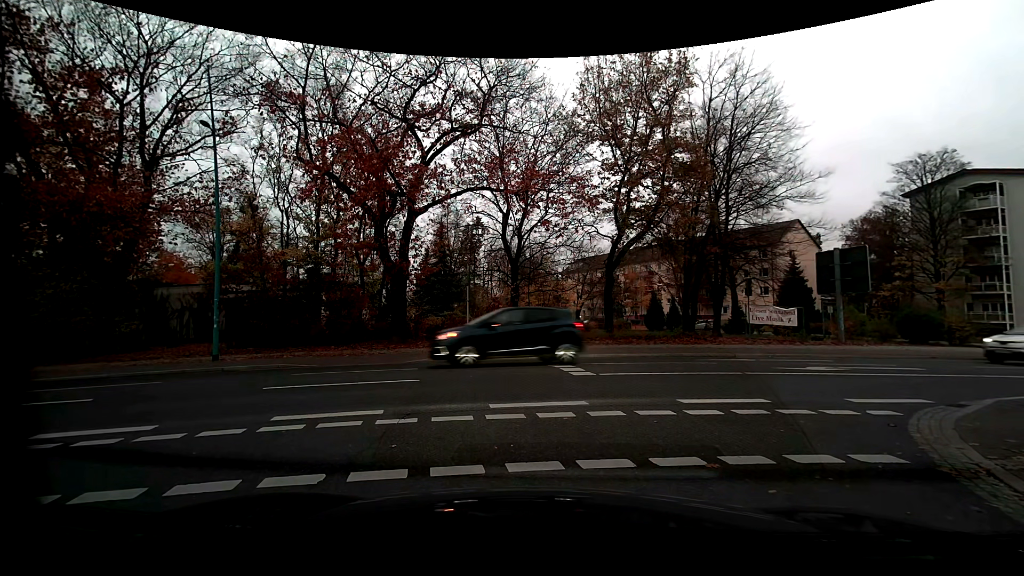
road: residential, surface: asphalt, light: Day
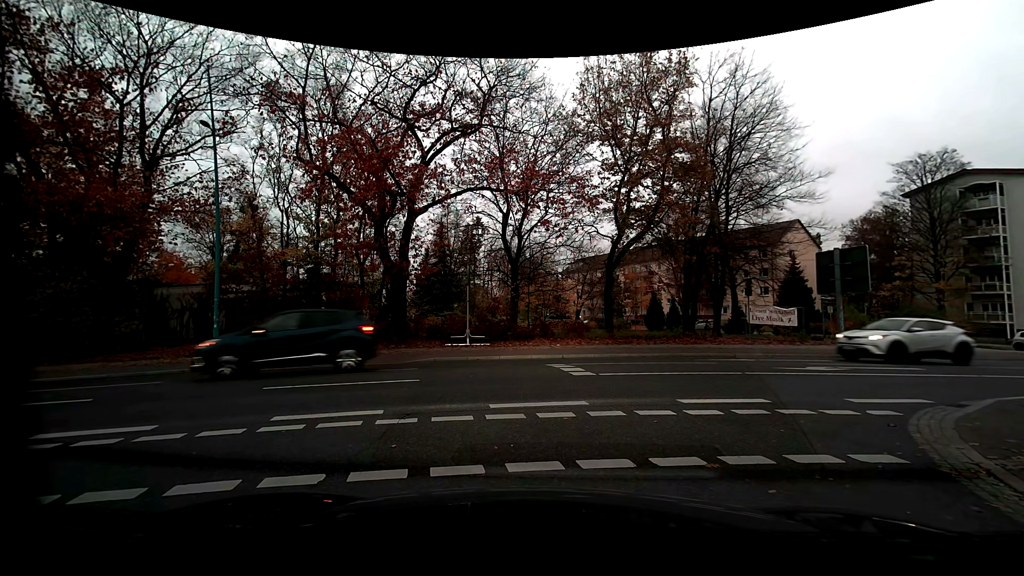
(0.0, 0.0) m; 0°
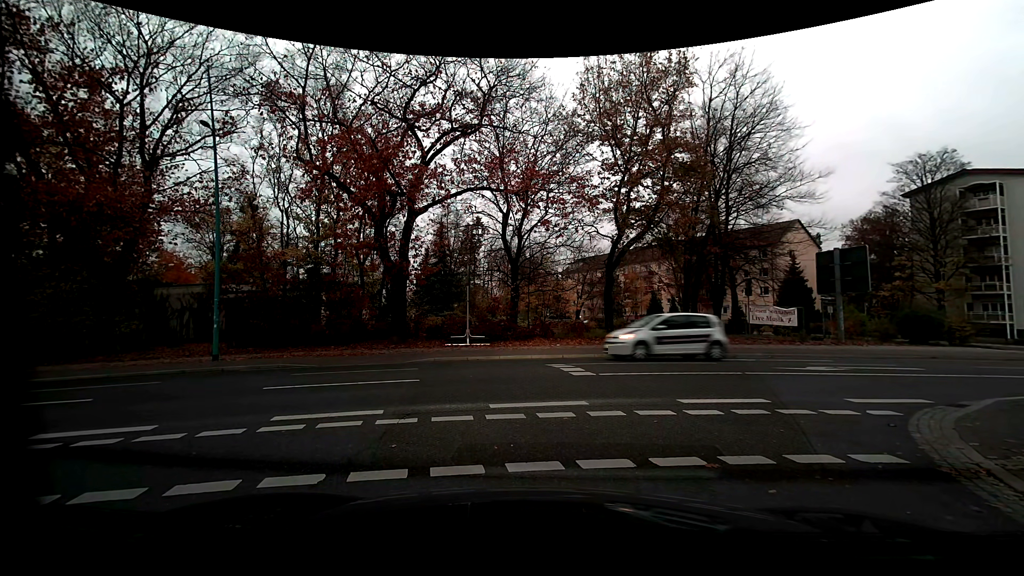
(0.0, 0.0) m; 0°
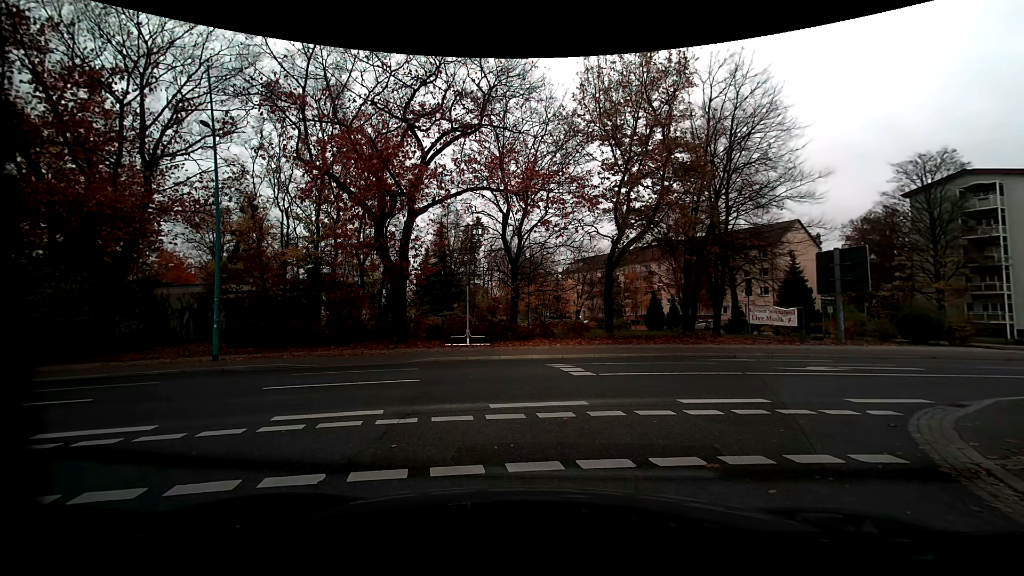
(0.0, 0.0) m; 0°
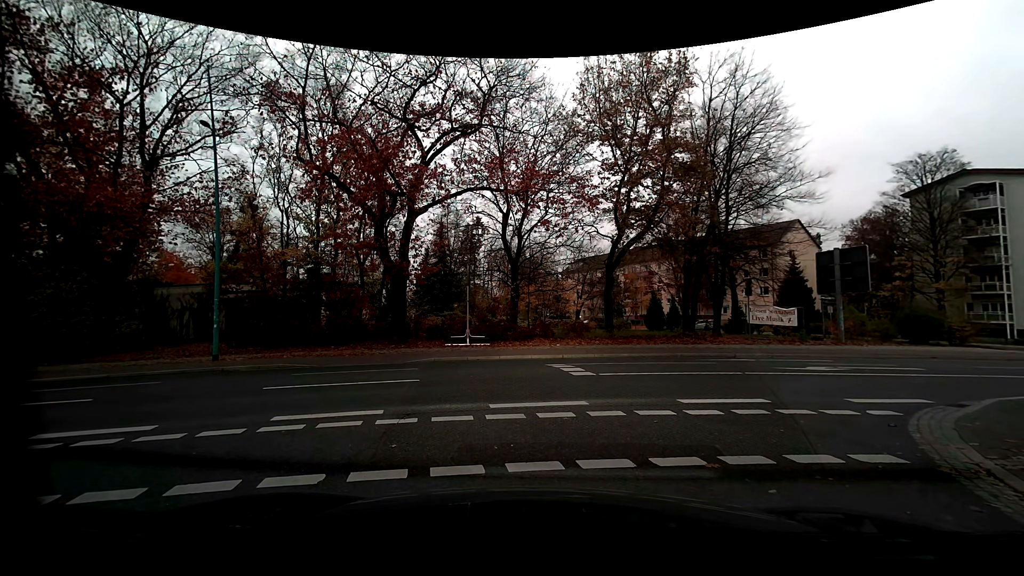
(0.0, 0.0) m; 0°
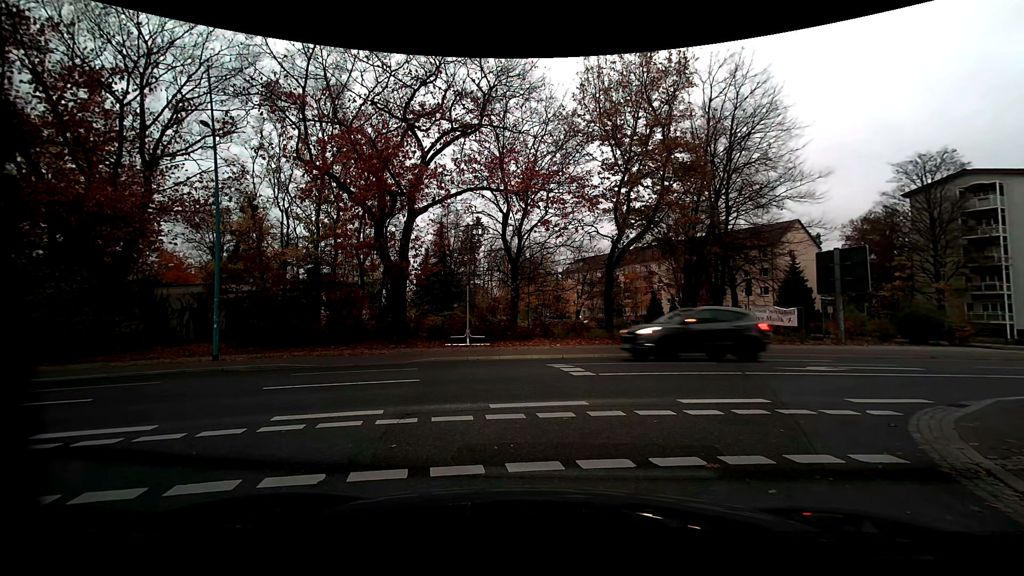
(0.0, 0.0) m; 0°
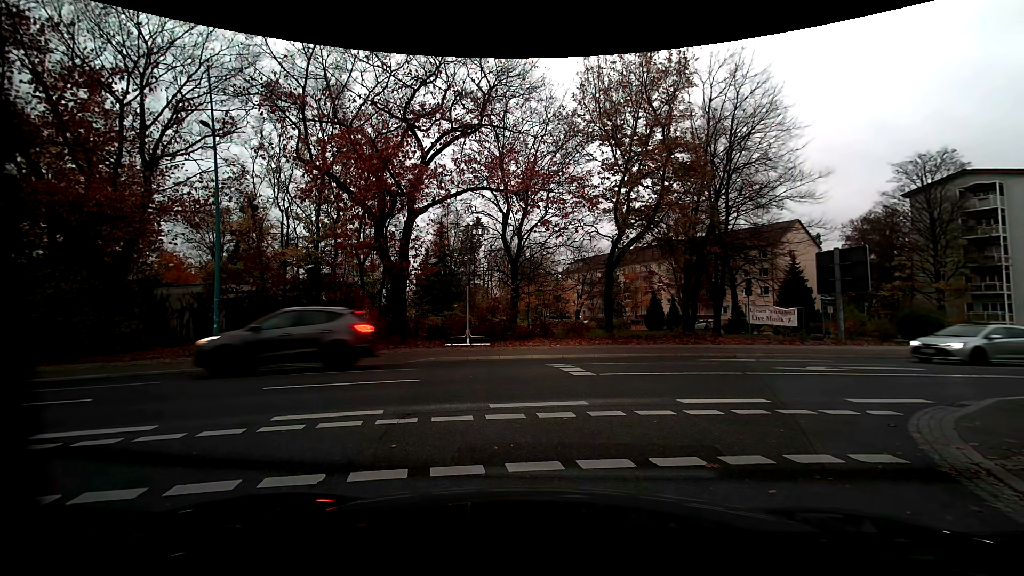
(0.0, 0.0) m; 0°
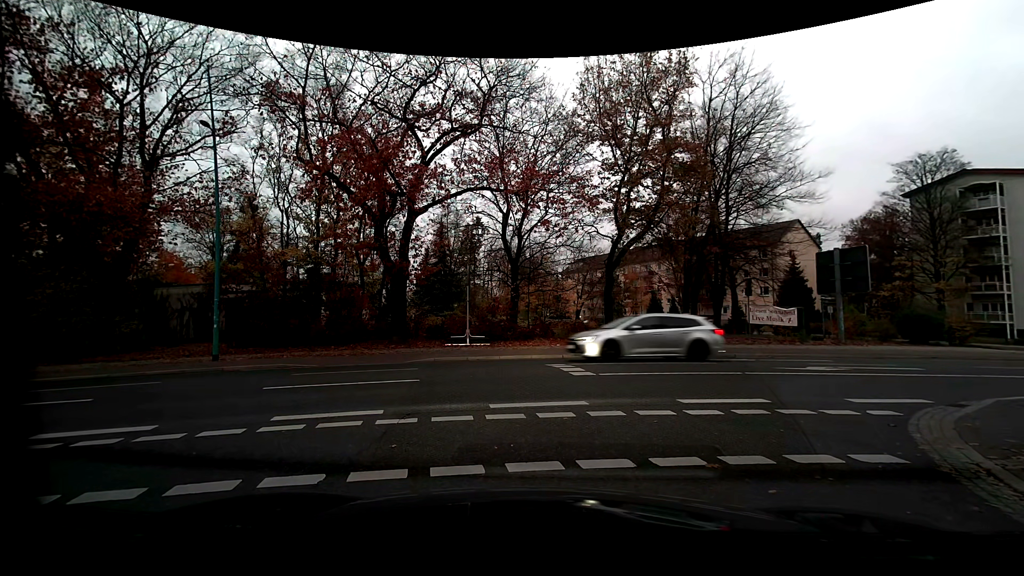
(0.0, 0.0) m; 0°
